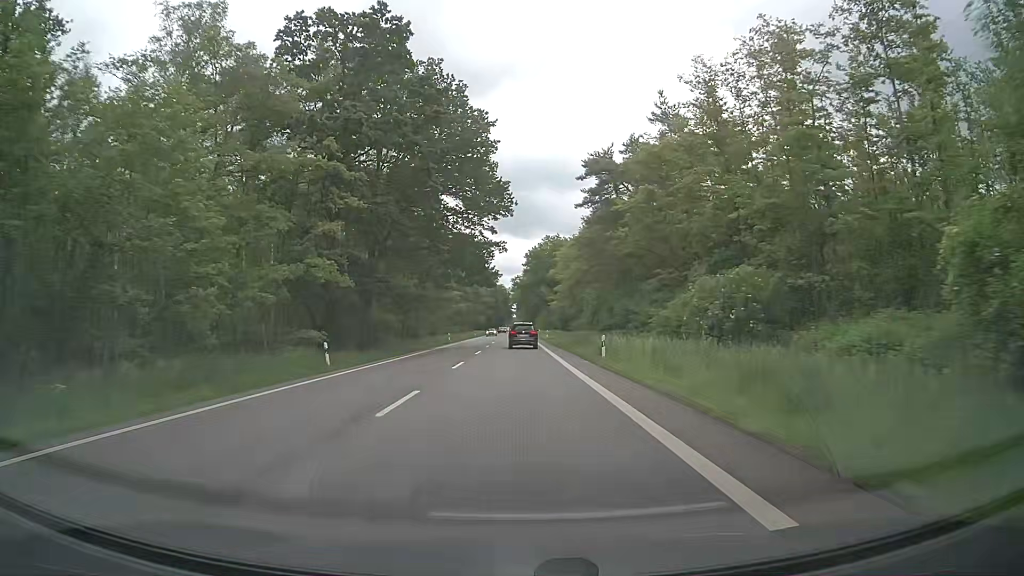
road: secondary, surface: asphalt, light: Day
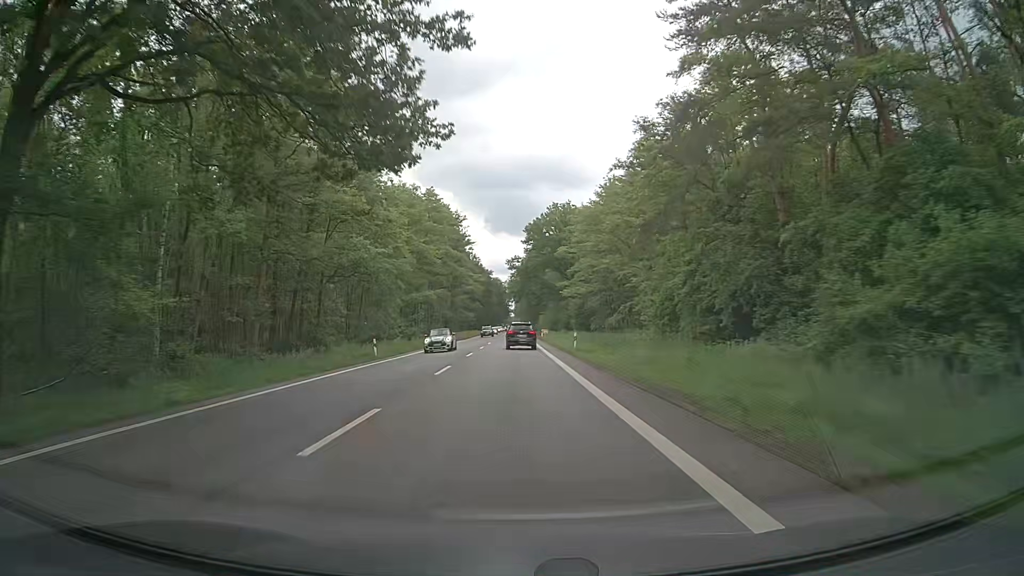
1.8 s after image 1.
(-0.3, +39.6) m; 0°
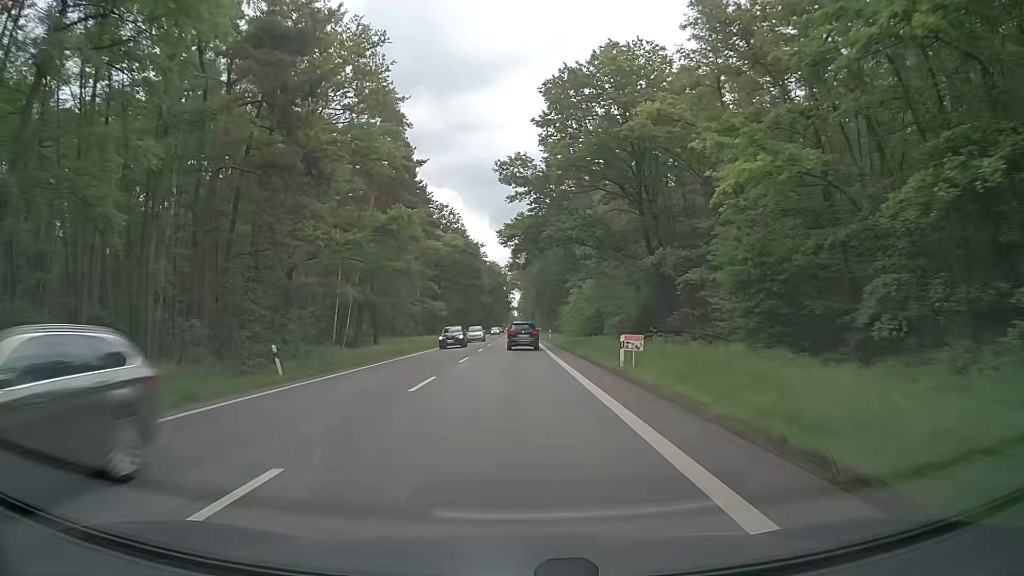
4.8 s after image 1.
(-0.2, +65.6) m; -1°
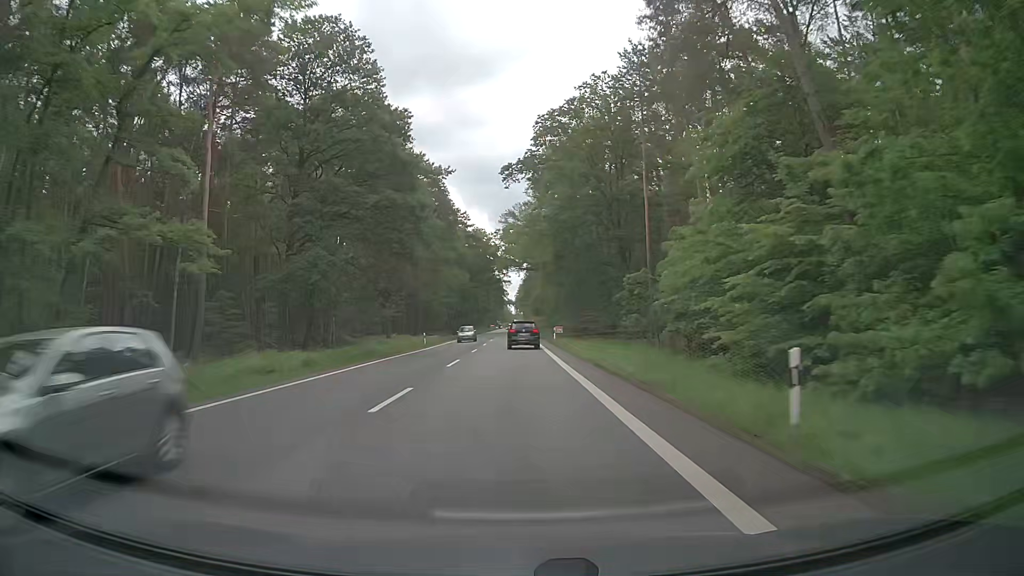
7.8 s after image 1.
(+0.3, +64.4) m; +1°
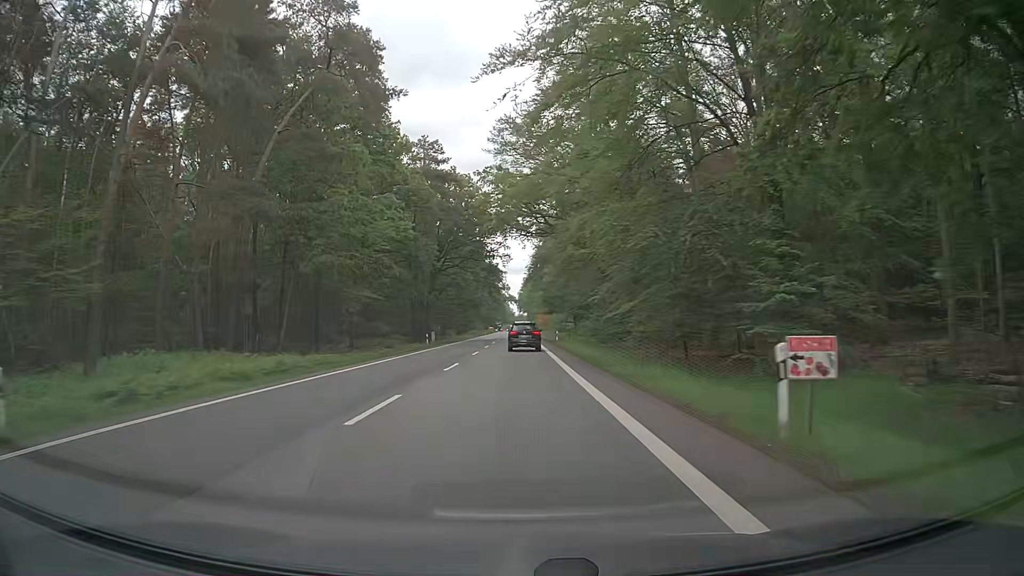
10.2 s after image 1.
(-0.3, +49.9) m; -1°
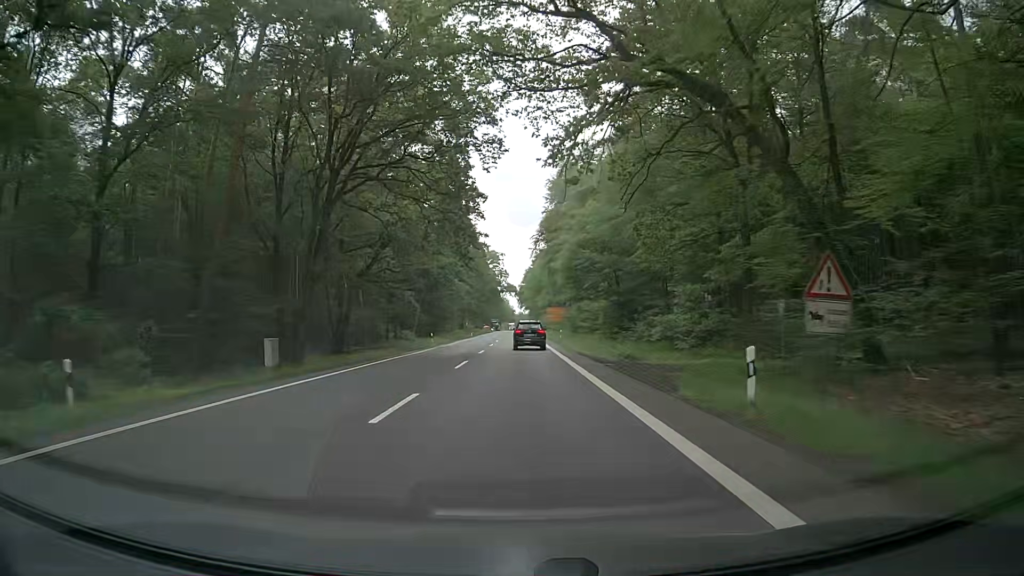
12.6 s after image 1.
(0.0, +48.4) m; +1°
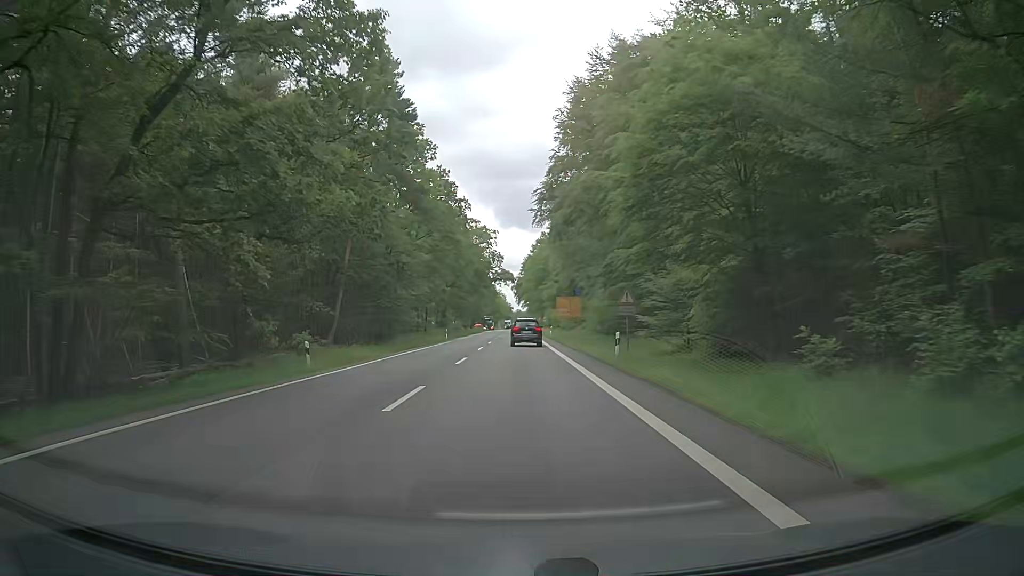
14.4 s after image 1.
(-0.3, +35.3) m; -1°
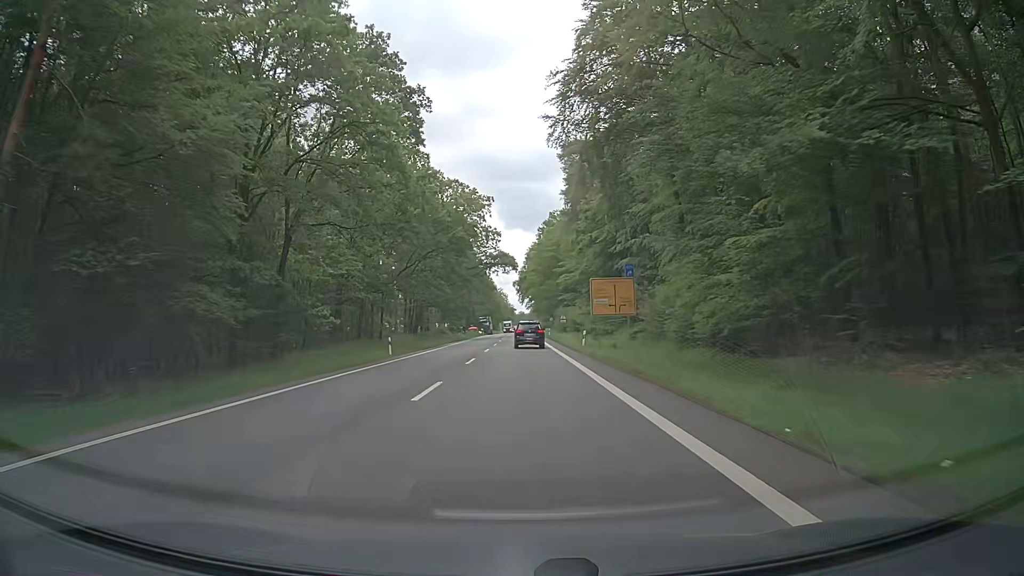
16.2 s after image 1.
(+0.1, +34.4) m; 0°
(0, +10) (0, +20) (0, +30) (0, +40) (0, +50) (0, +60) (0, +70) (0, +80) (+1, +90) (+1, +100) m
